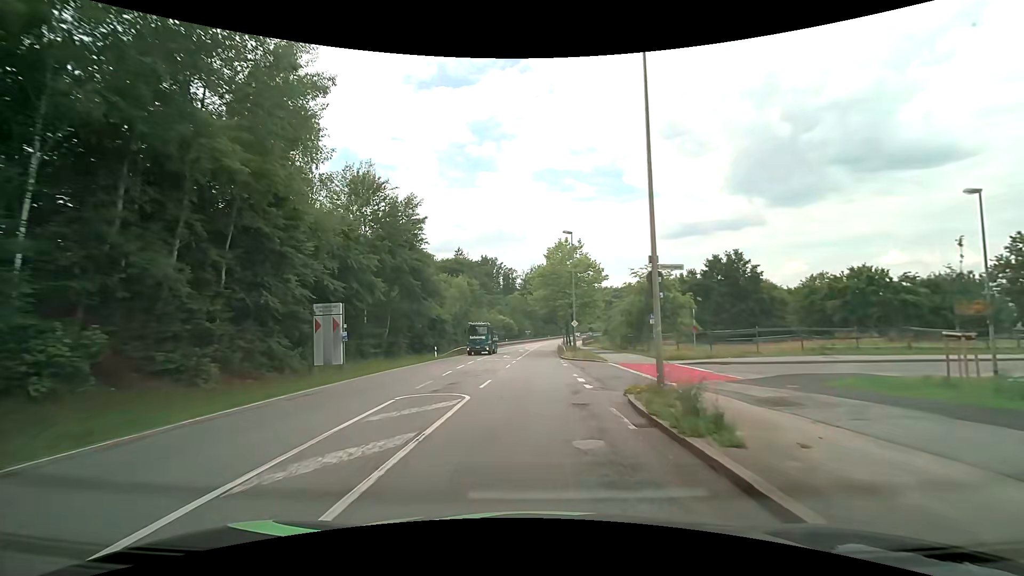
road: secondary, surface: asphalt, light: Day
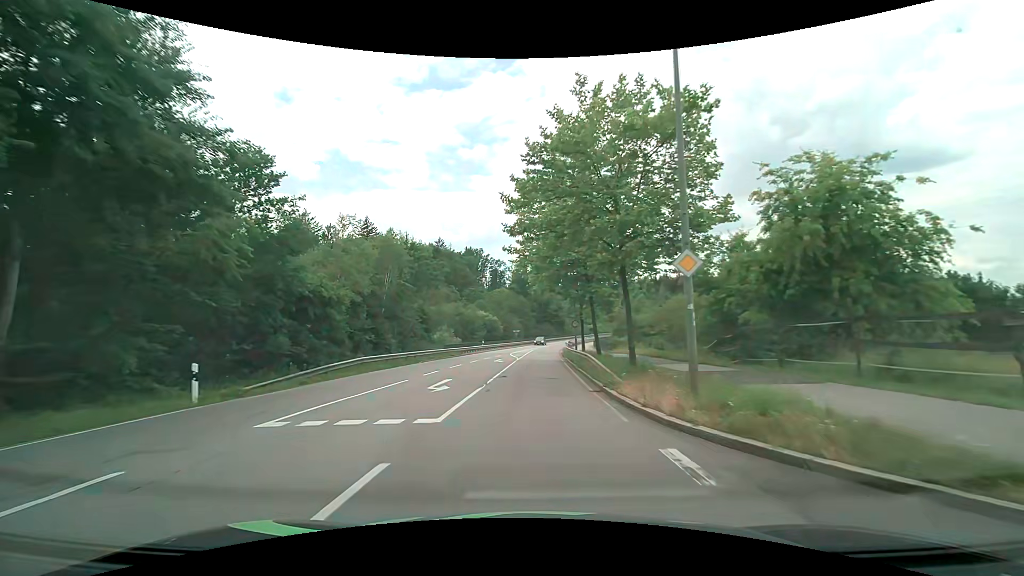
(+0.3, +31.0) m; +1°
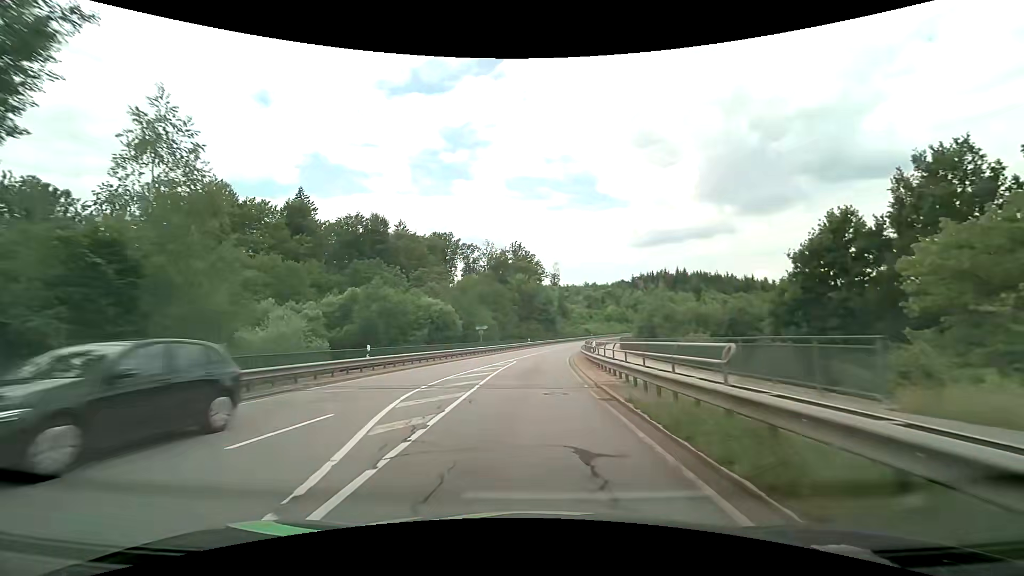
(+0.7, +39.3) m; +2°
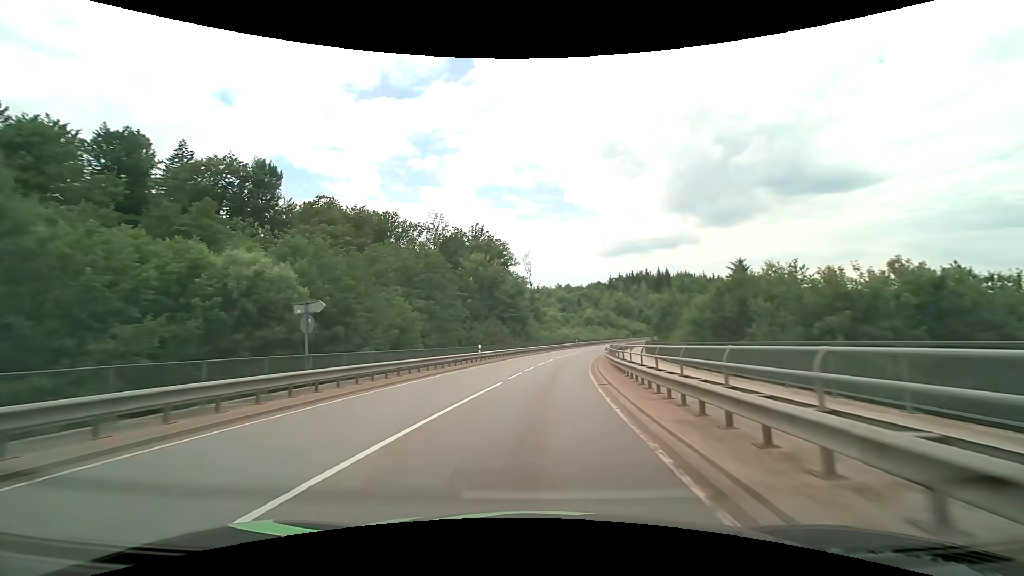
(+0.9, +34.7) m; +4°
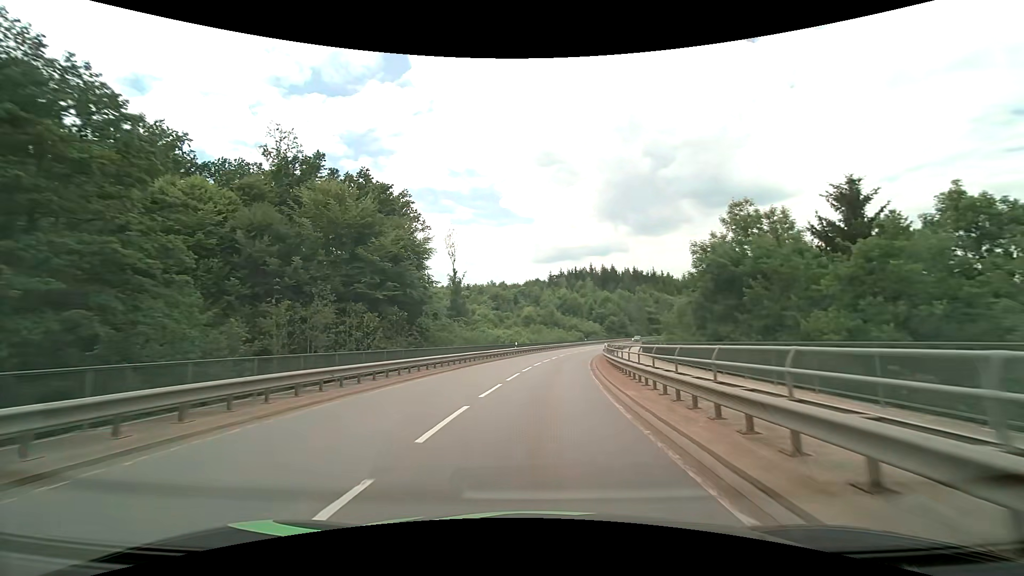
(+2.6, +36.9) m; +7°
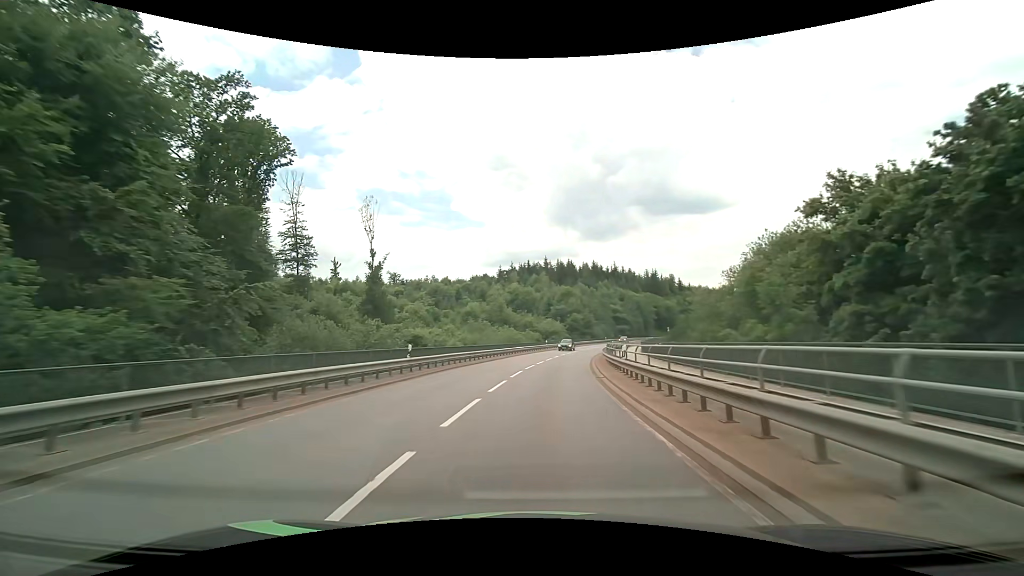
(+1.5, +28.7) m; +6°
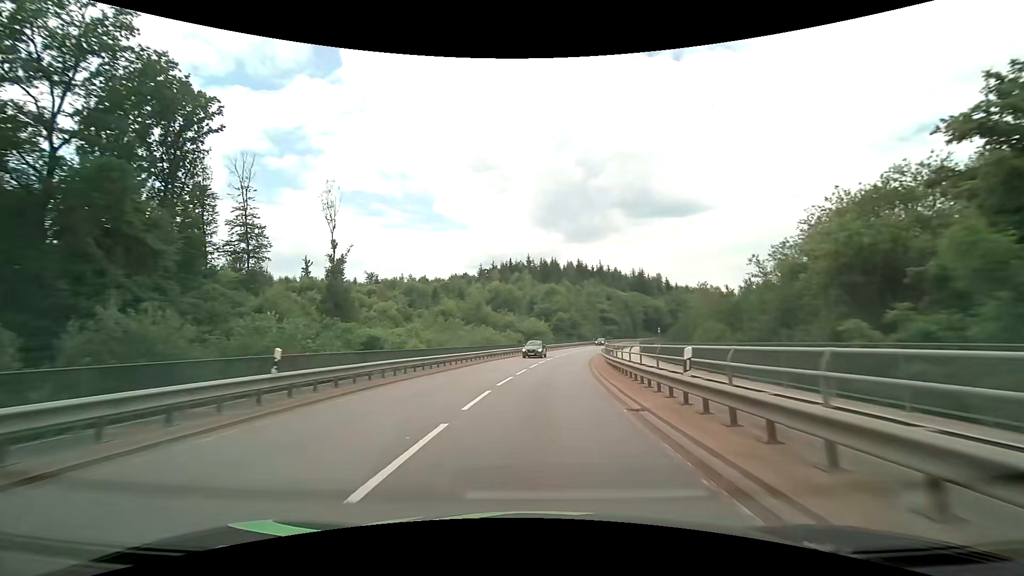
(+0.2, +9.8) m; +2°
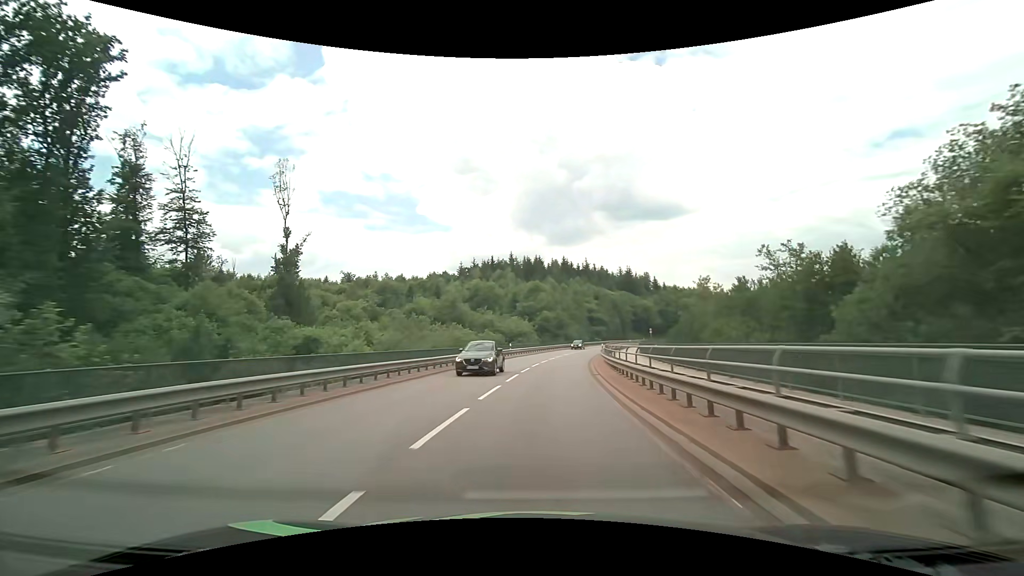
(+0.2, +9.9) m; +2°
